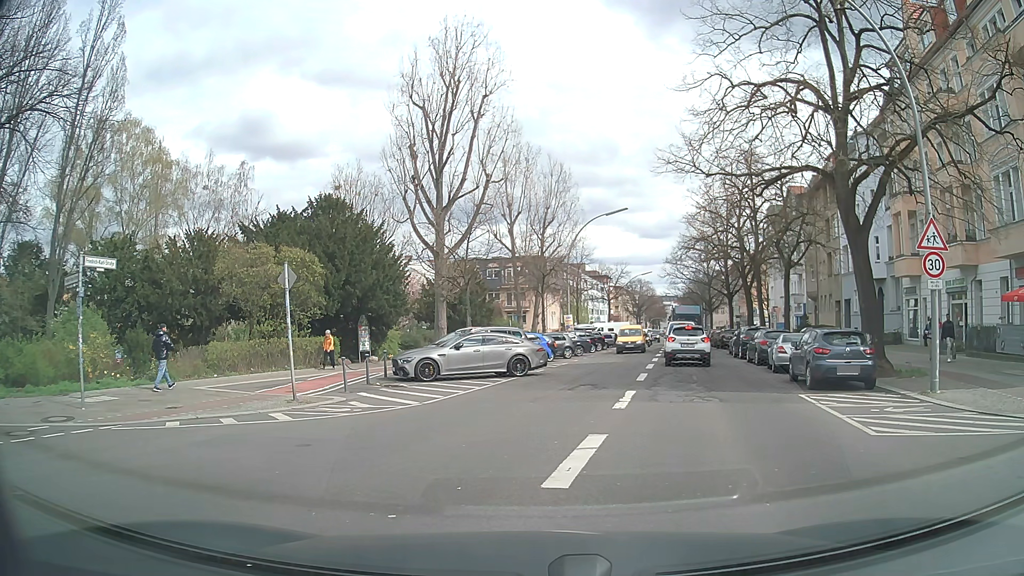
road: secondary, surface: asphalt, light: Day
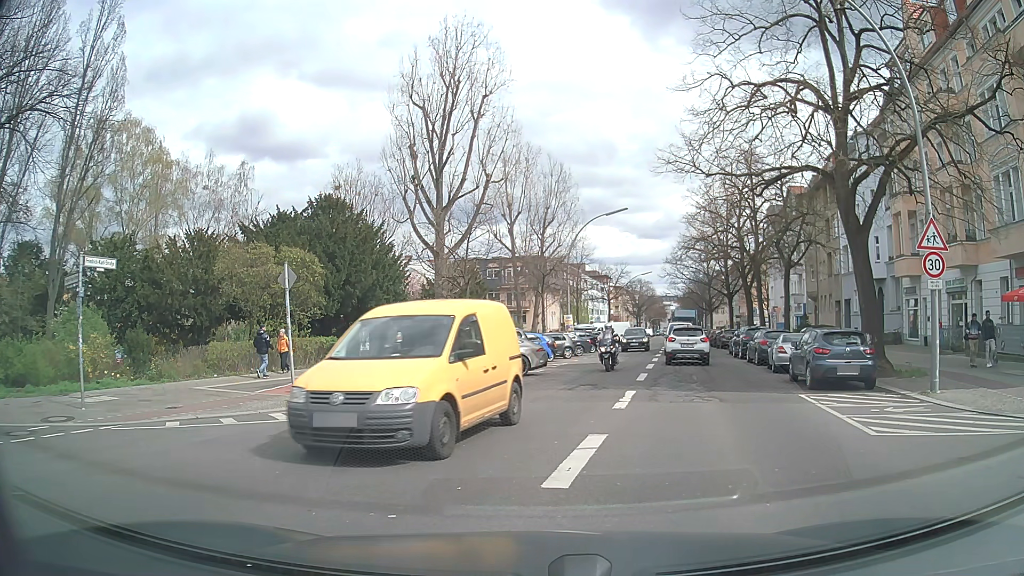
(0.0, 0.0) m; 0°
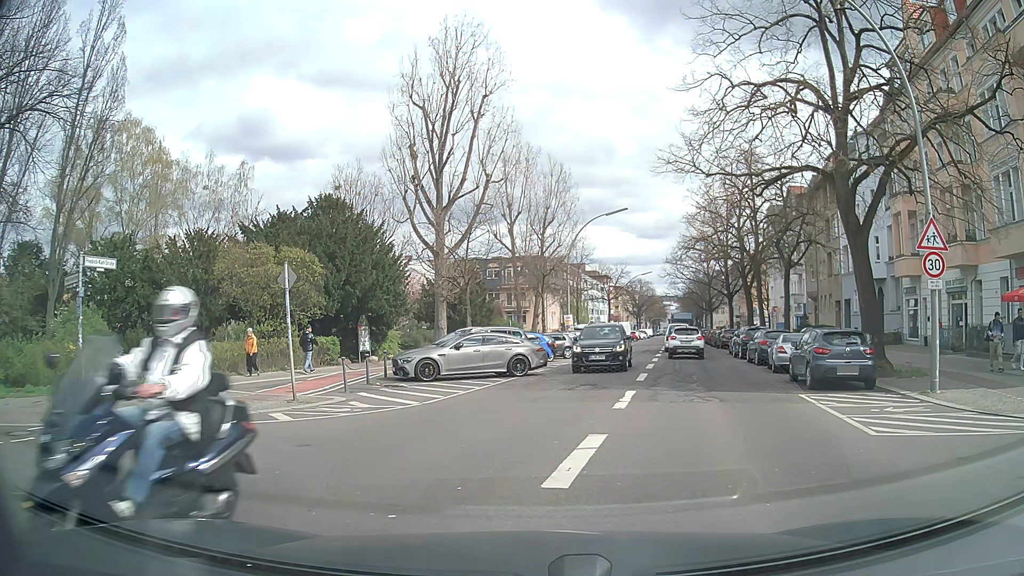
(0.0, 0.0) m; 0°
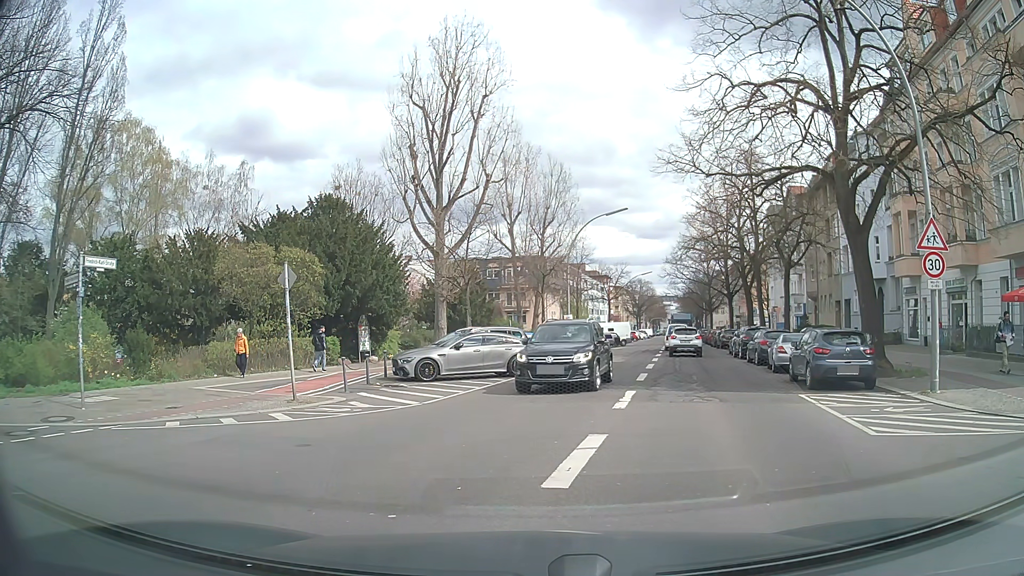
(0.0, 0.0) m; 0°
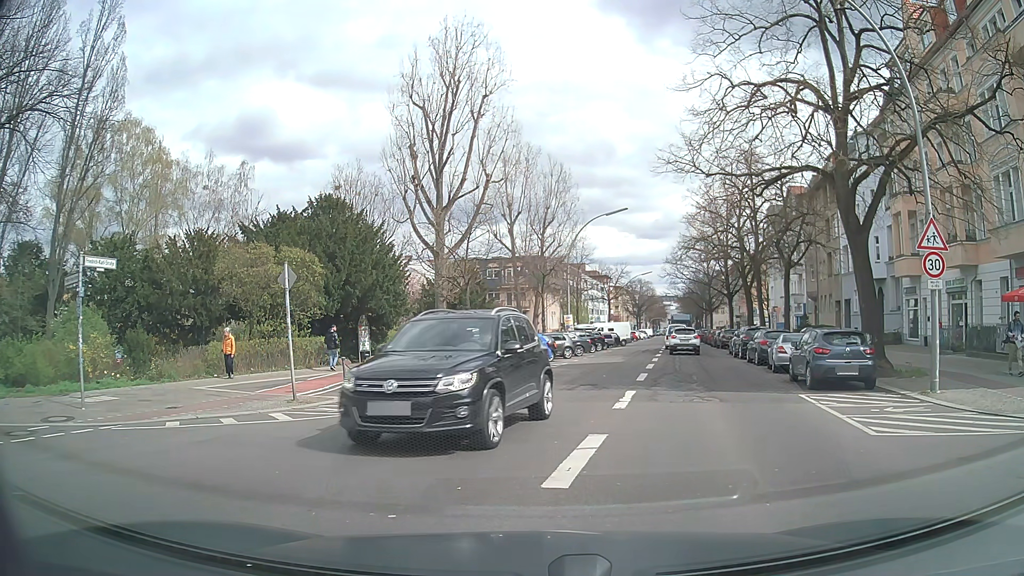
(0.0, 0.0) m; 0°
